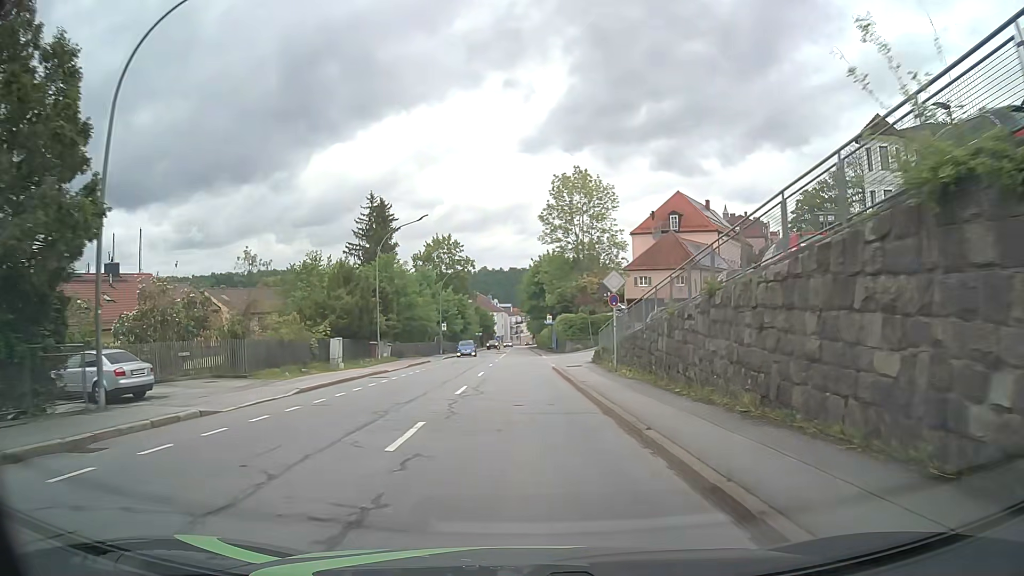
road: tertiary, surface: asphalt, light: Day
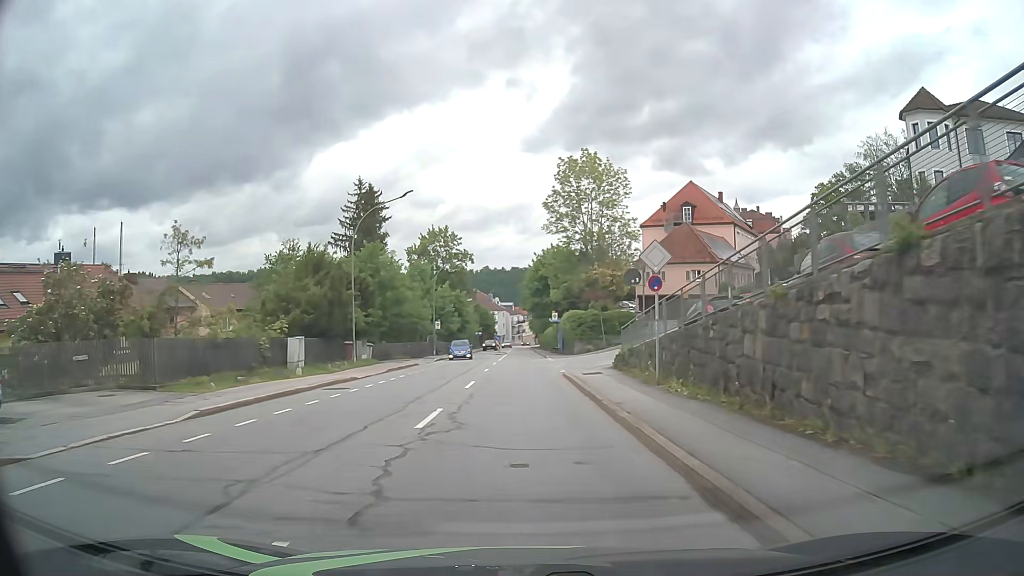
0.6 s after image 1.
(0.0, +6.8) m; -1°
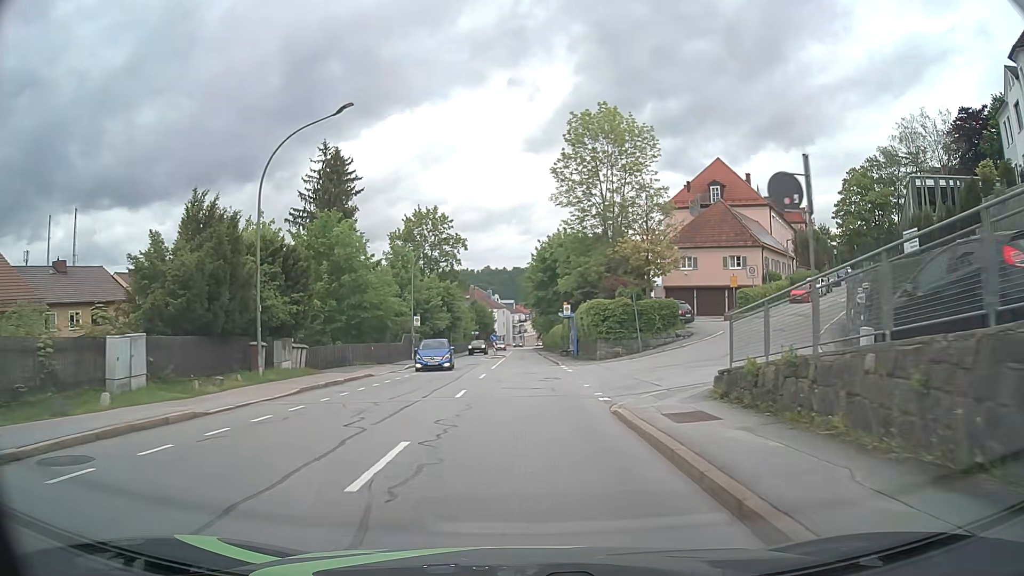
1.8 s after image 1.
(+0.1, +13.4) m; 0°
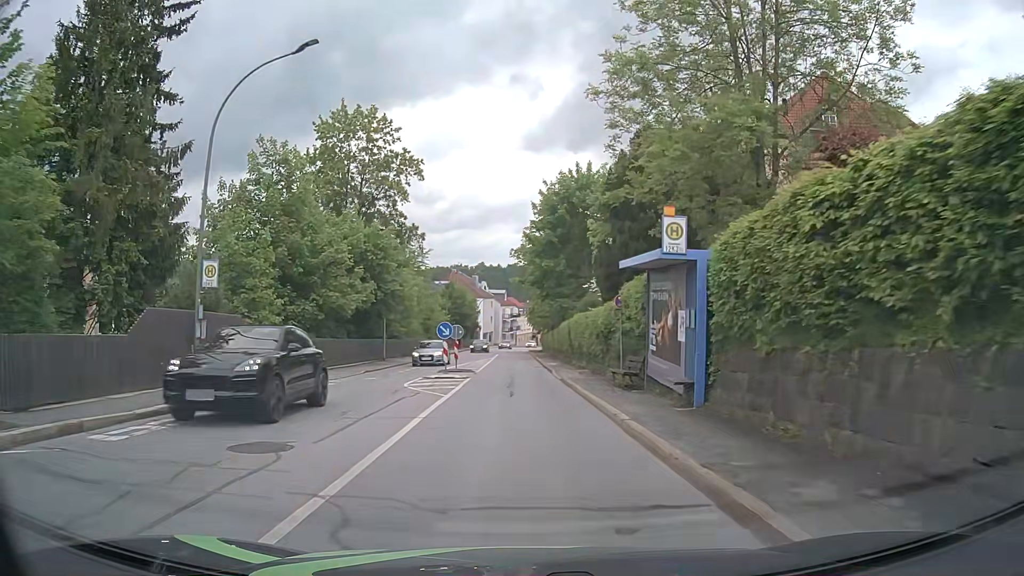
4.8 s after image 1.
(+0.3, +32.8) m; +1°
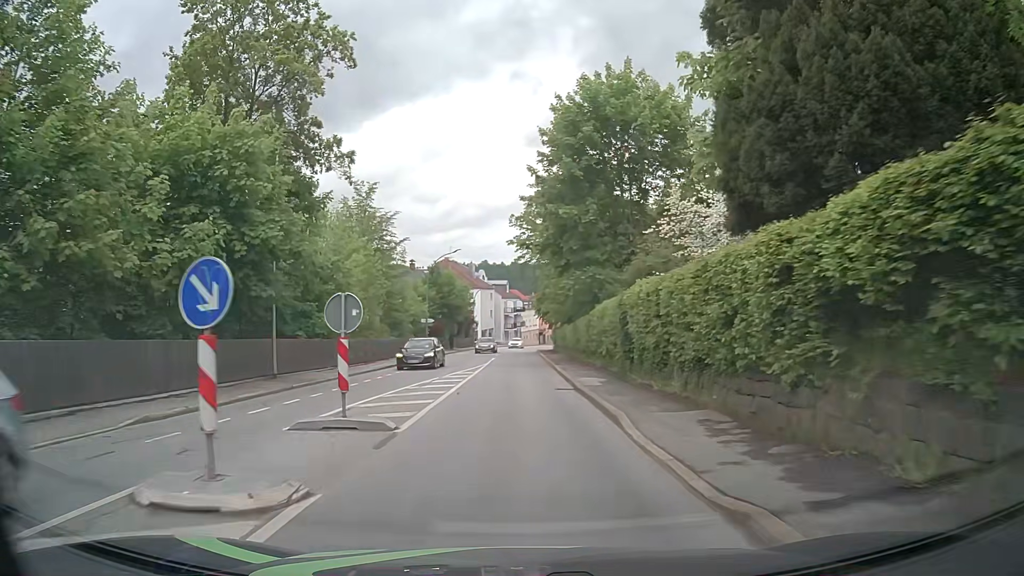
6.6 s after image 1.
(-0.2, +19.3) m; -1°
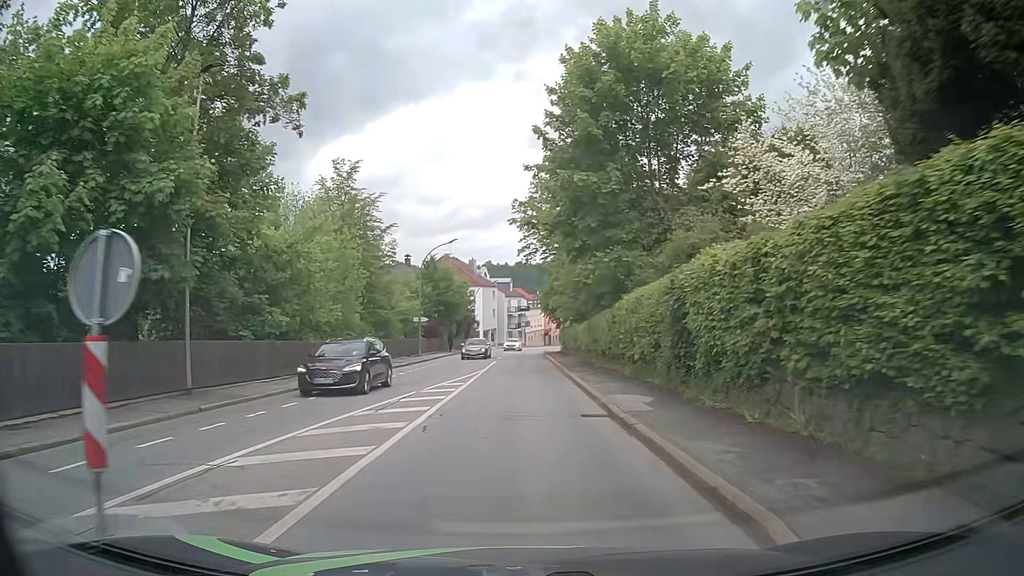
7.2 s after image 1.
(0.0, +6.5) m; 0°
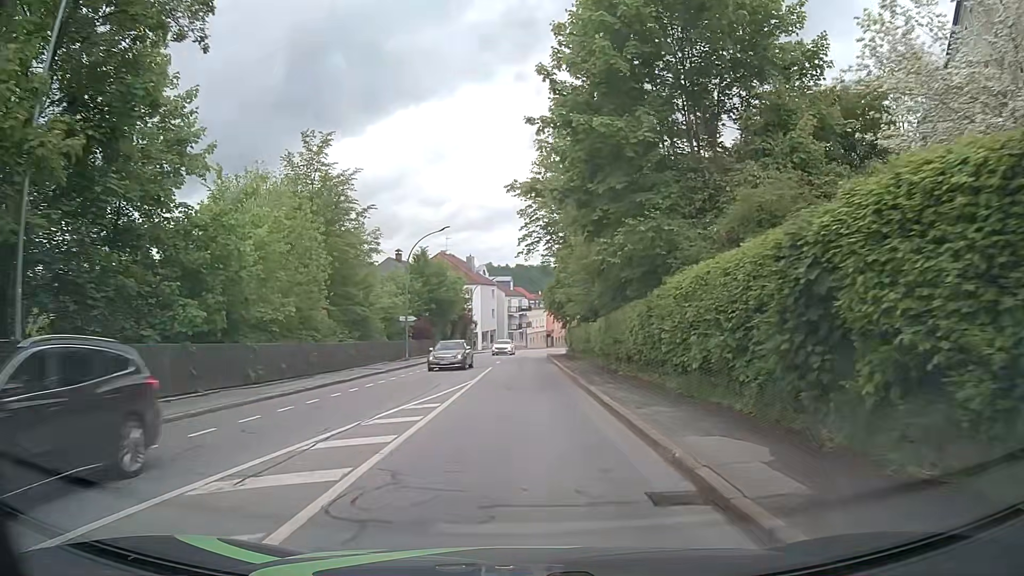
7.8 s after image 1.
(0.0, +6.5) m; -1°
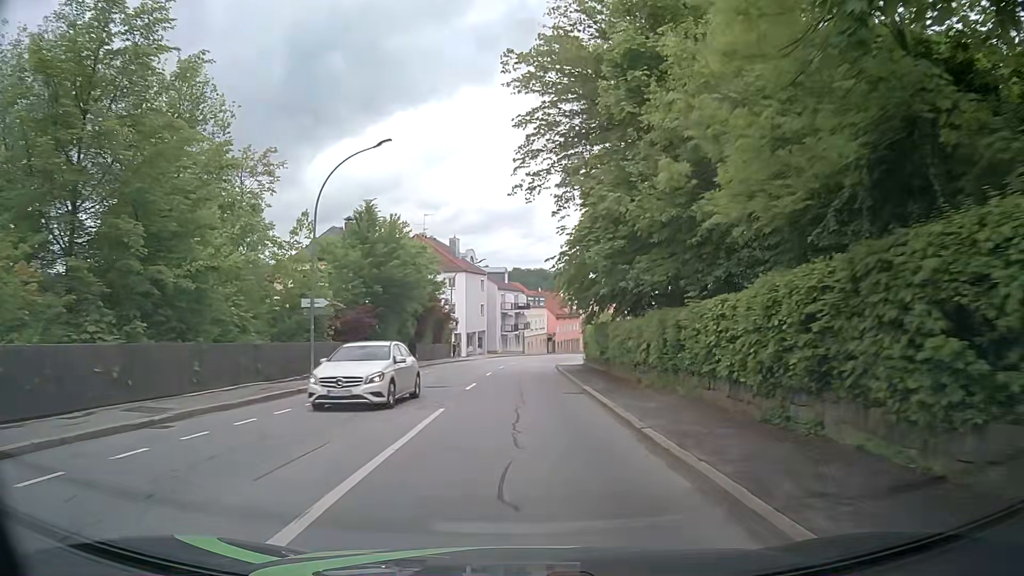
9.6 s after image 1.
(+0.3, +20.5) m; 0°
(0, +10) (0, +20) (0, +30) (+1, +40) (+2, +50) (+3, +60) (+4, +70) (+6, +80) (+8, +89) (+10, +99) m
